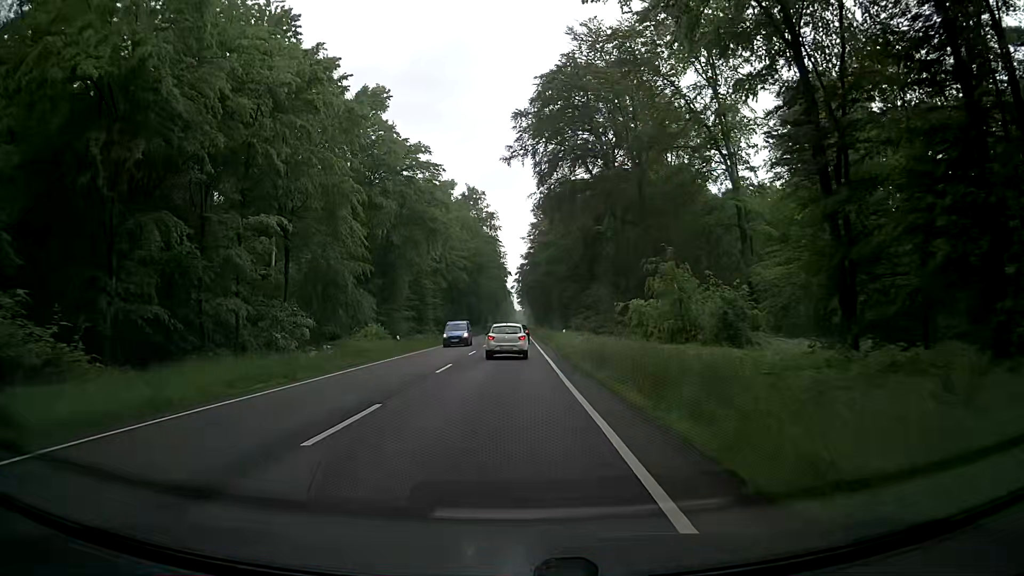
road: primary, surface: asphalt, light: Day
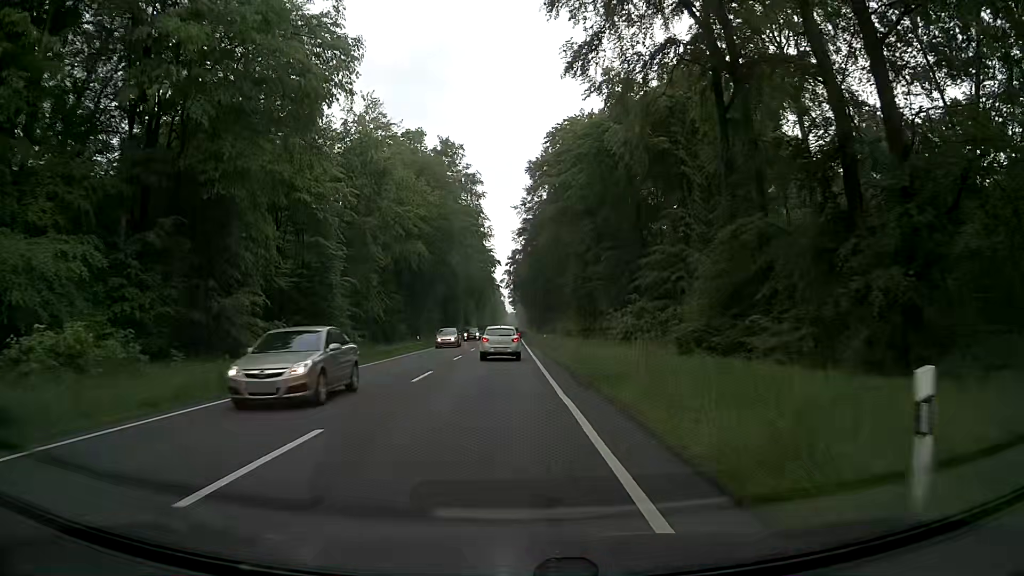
(+0.2, +39.4) m; 0°
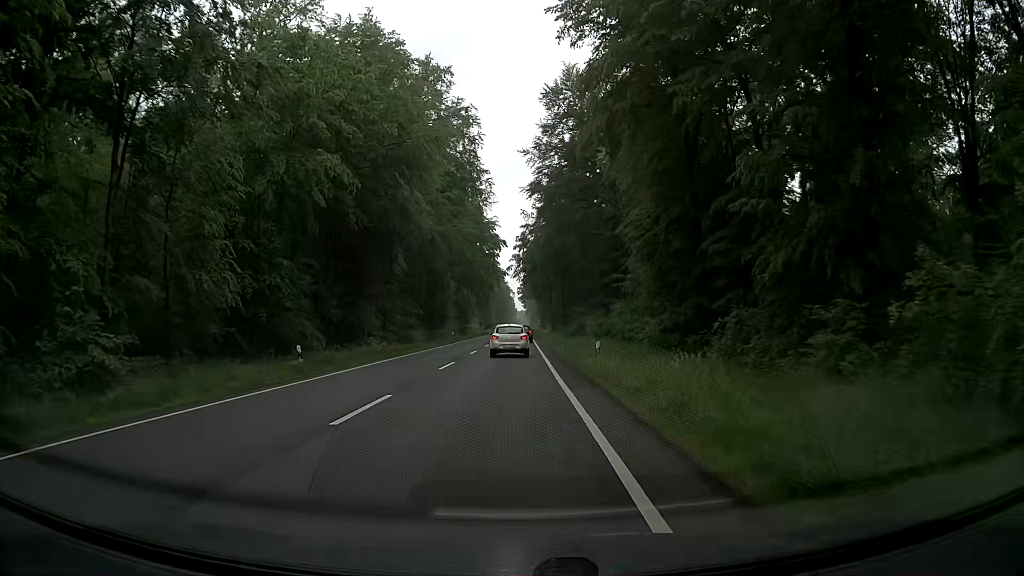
(-0.1, +32.3) m; -2°
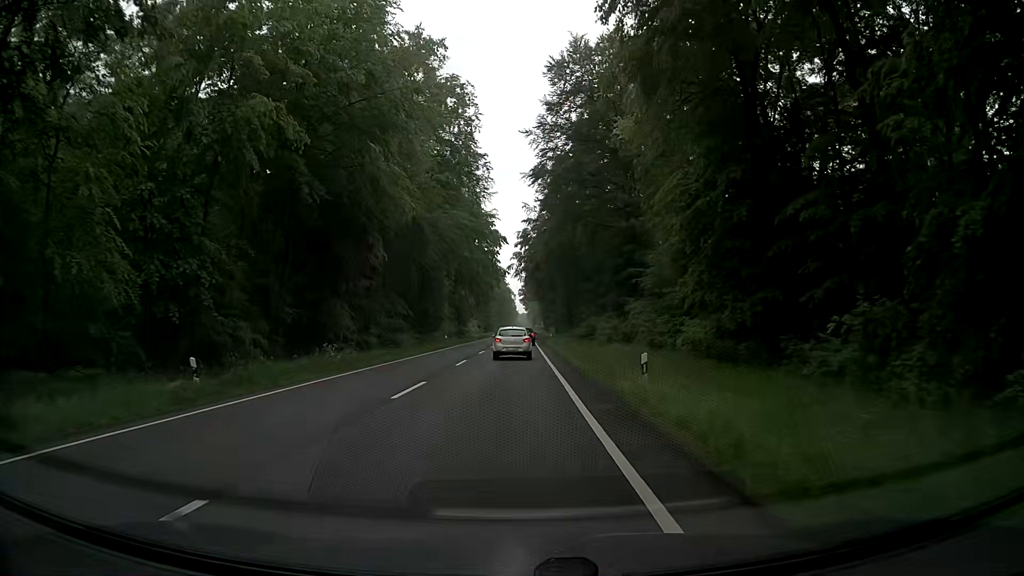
(+0.1, +8.3) m; 0°
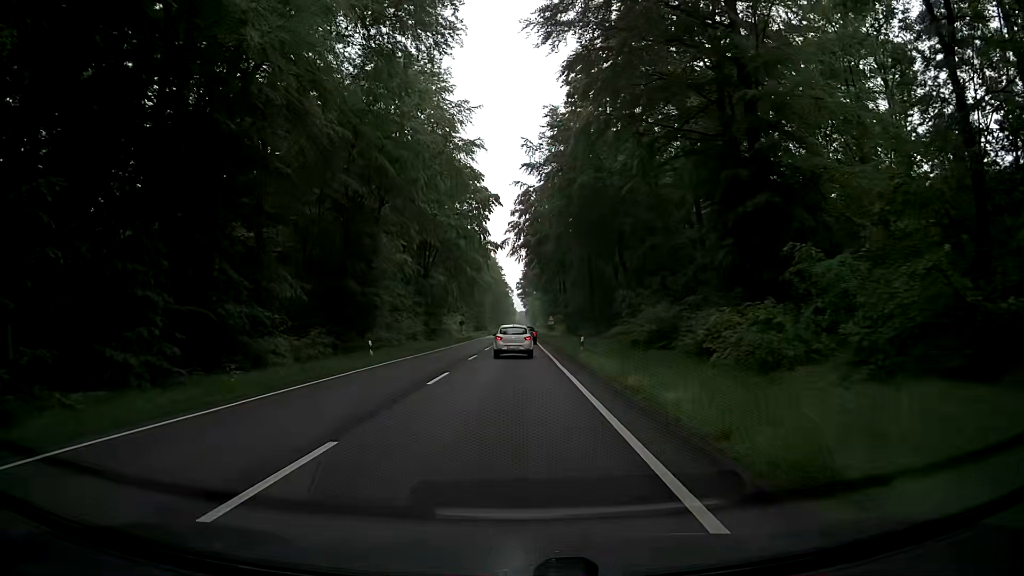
(+0.5, +33.7) m; +2°
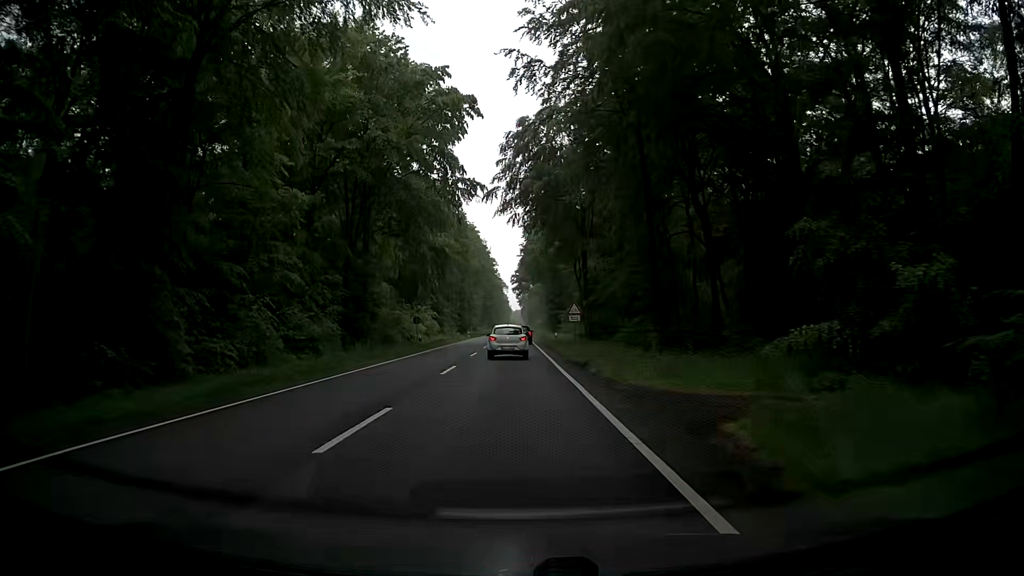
(-0.5, +33.3) m; -1°
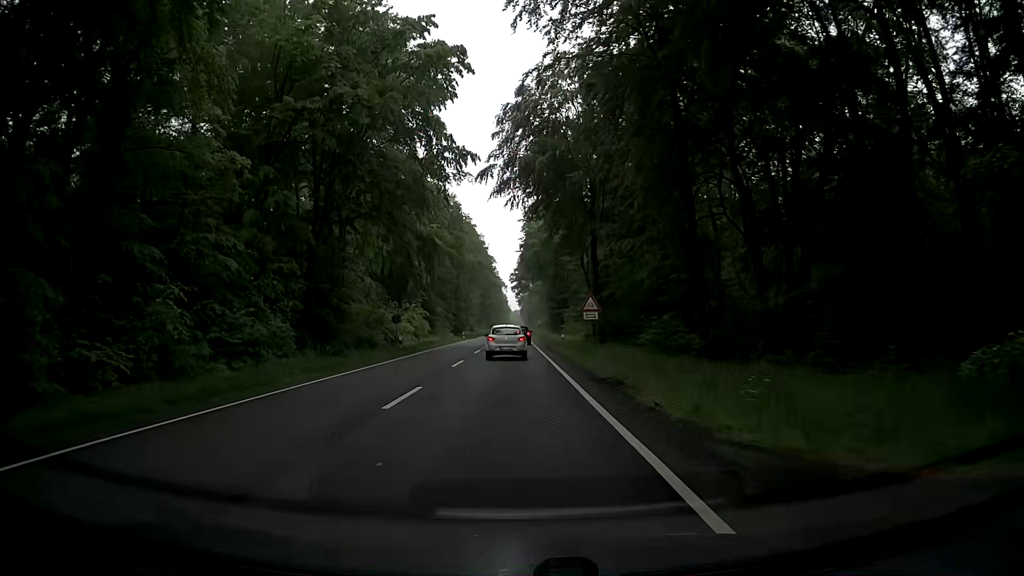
(0.0, +8.2) m; +1°
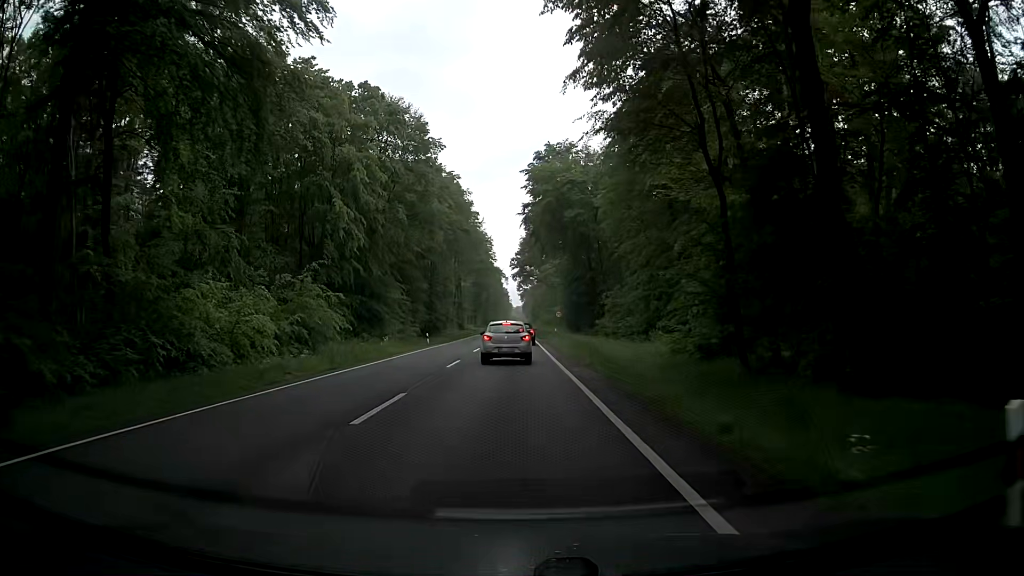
(-0.2, +38.5) m; 0°
